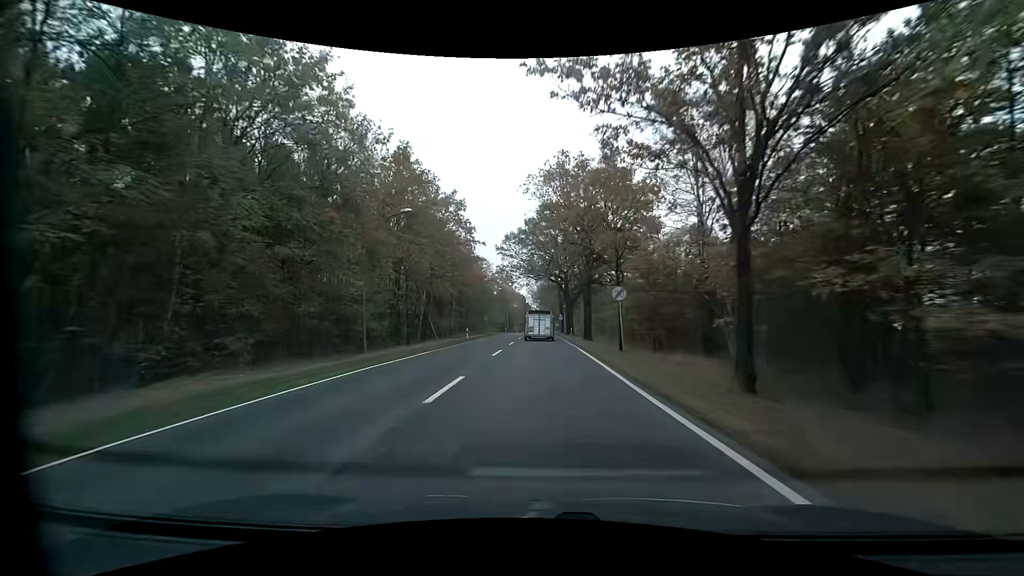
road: primary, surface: asphalt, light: Day
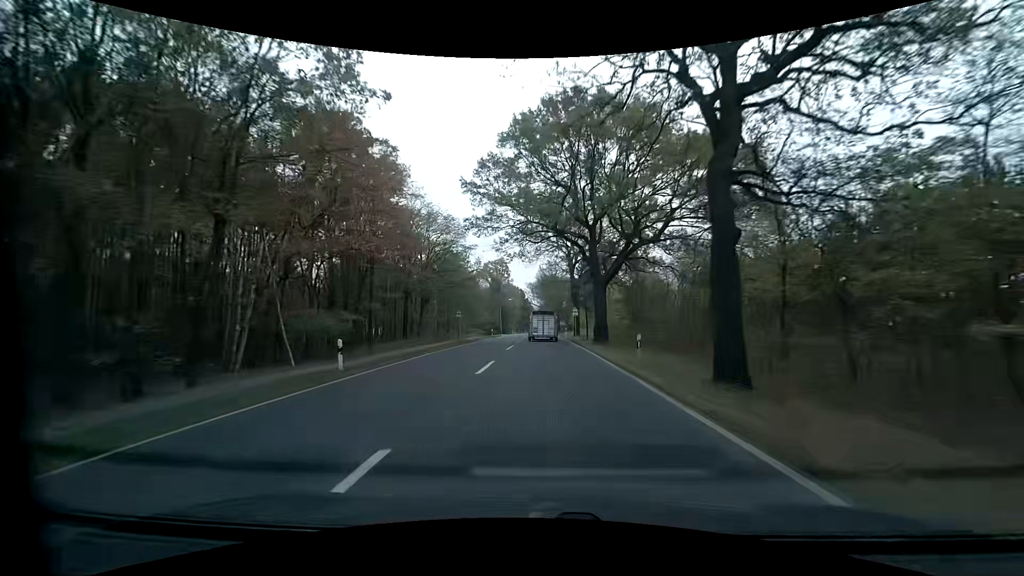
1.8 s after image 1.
(0.0, +30.4) m; 0°
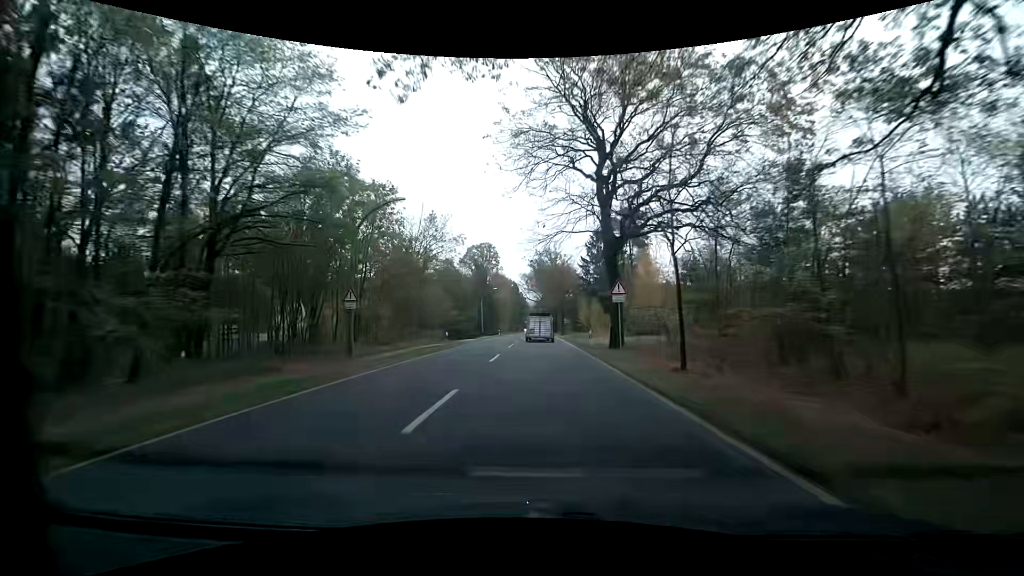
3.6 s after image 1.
(0.0, +30.9) m; 0°
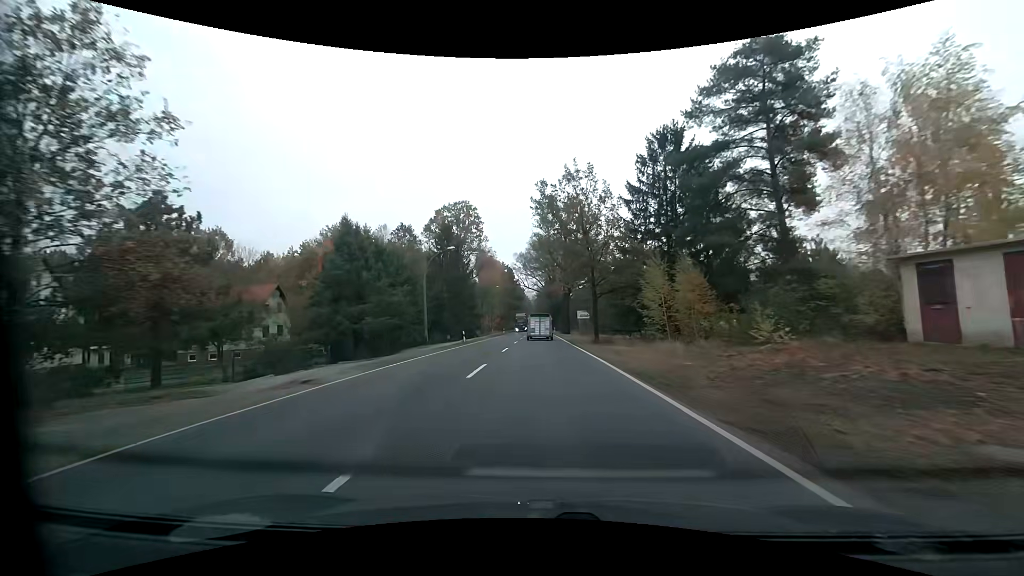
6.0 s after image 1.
(+0.3, +41.7) m; +1°
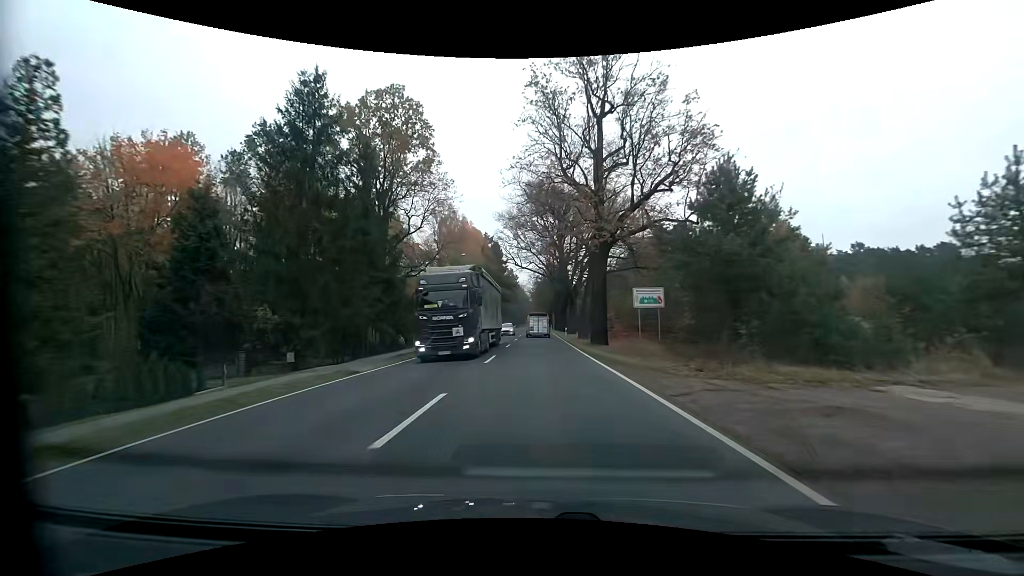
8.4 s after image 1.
(0.0, +42.9) m; 0°
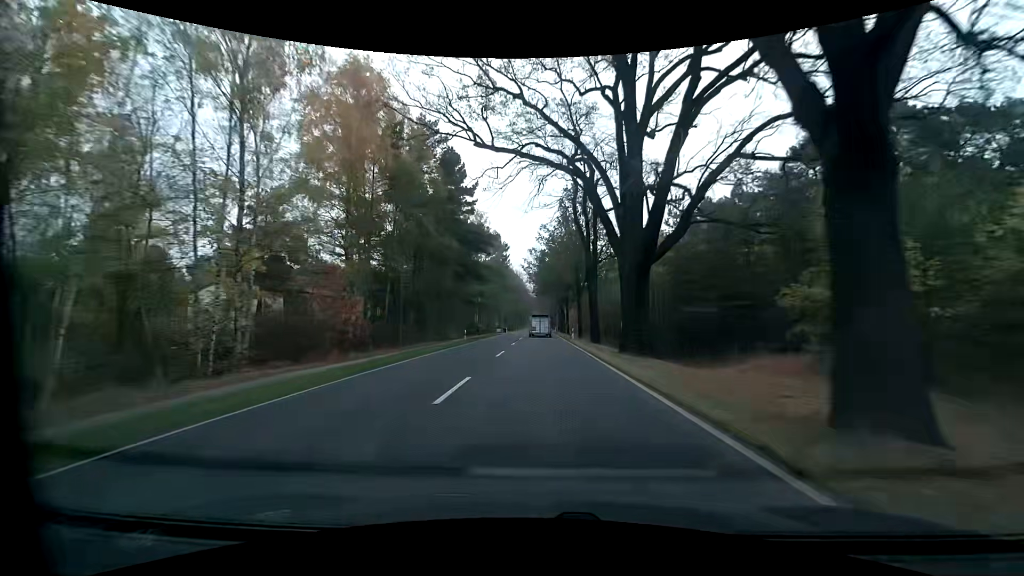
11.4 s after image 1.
(-0.2, +57.0) m; -1°
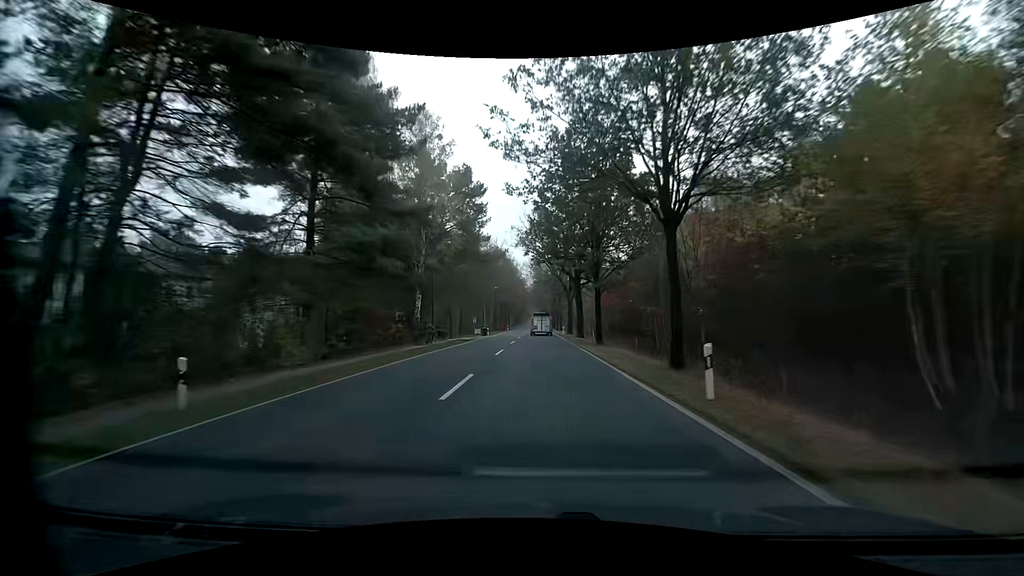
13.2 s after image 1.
(+0.2, +35.5) m; 0°
